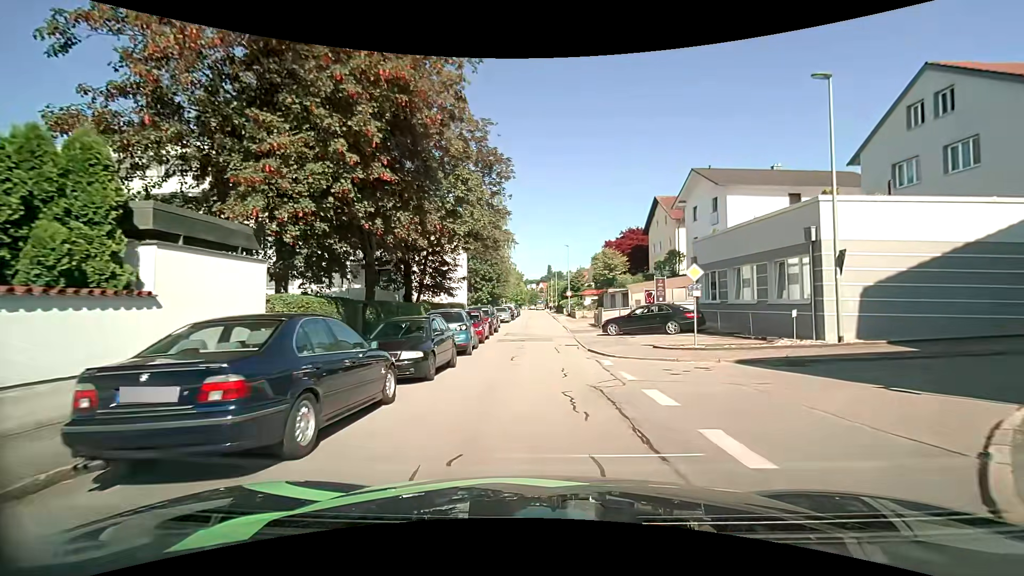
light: Day
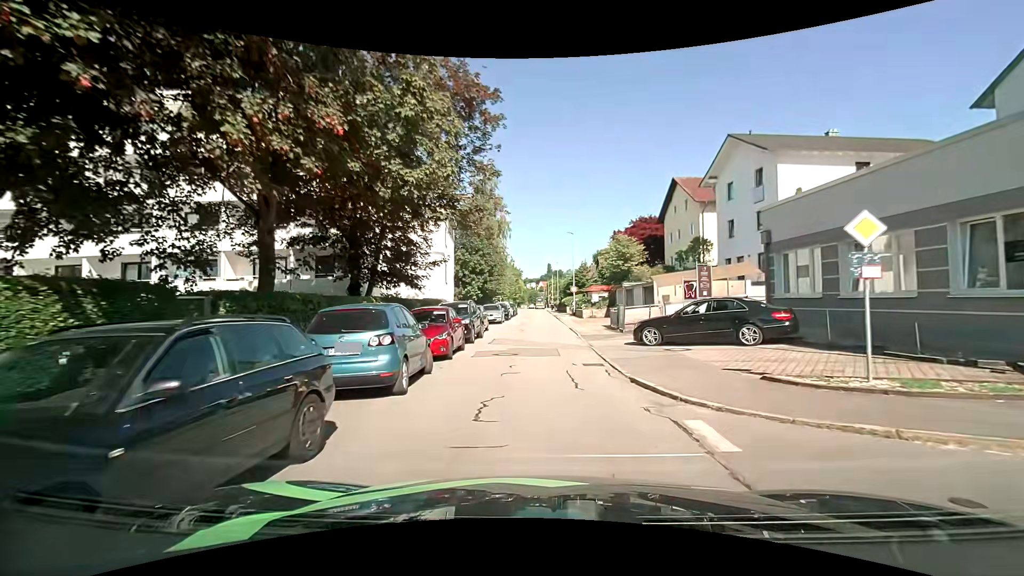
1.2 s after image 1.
(-0.1, +8.4) m; 0°
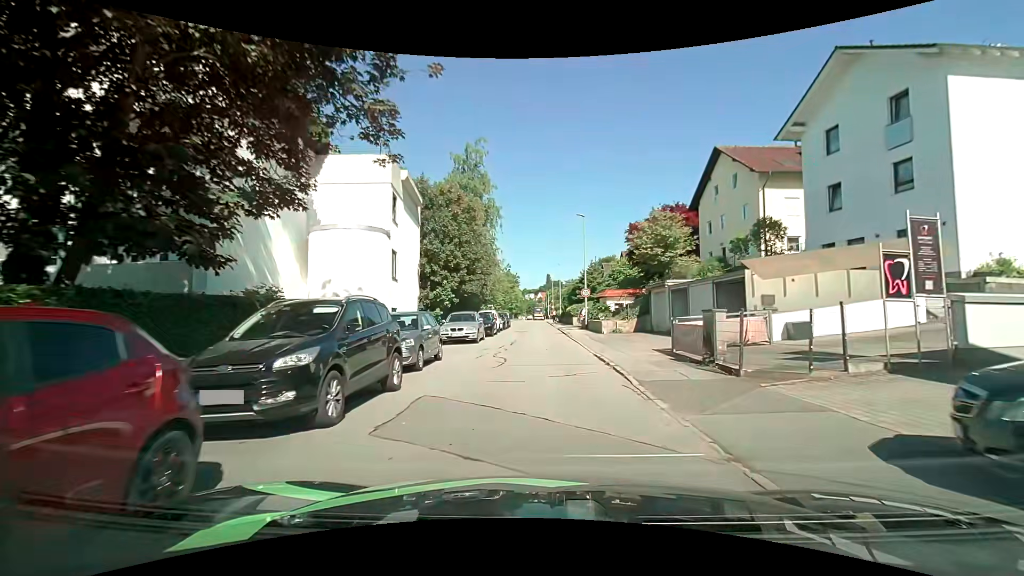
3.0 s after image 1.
(-0.1, +13.3) m; 0°
(0, +10) (0, +20) (0, +30) (0, +40) (0, +50) (-1, +60) (-1, +70) (-1, +80) (-3, +90) (-4, +100) m
